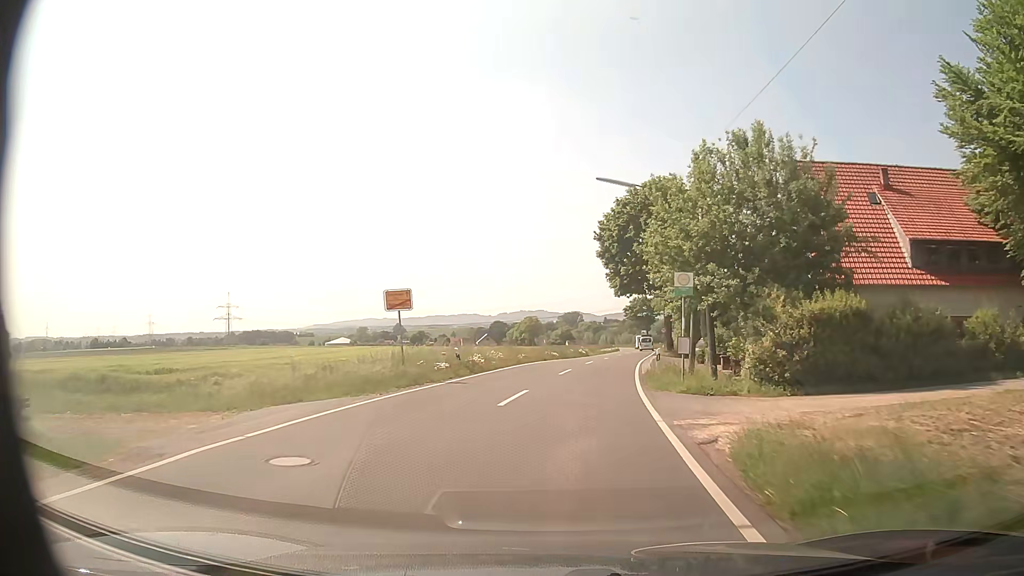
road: tertiary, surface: asphalt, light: Day
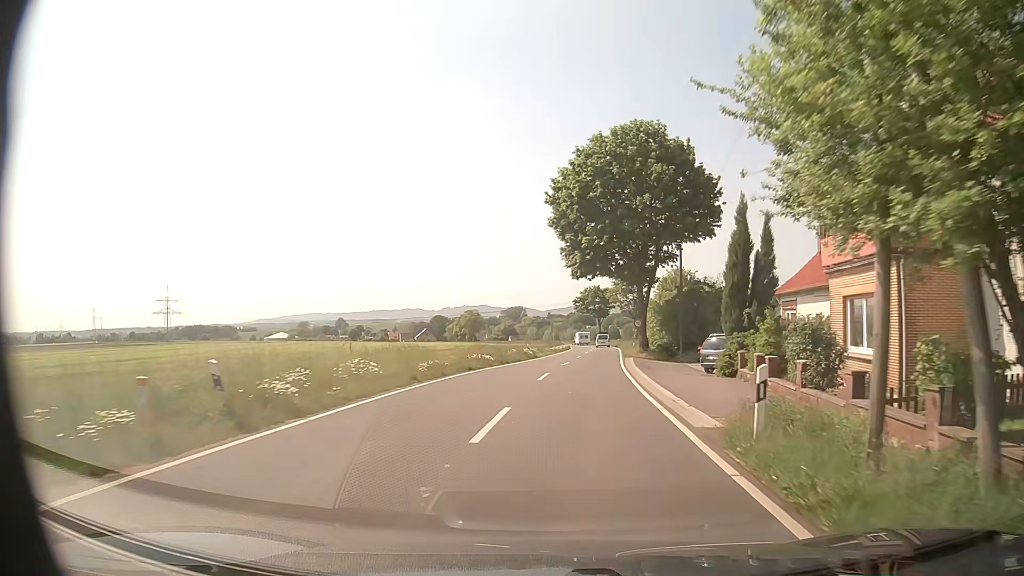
(+0.5, +16.6) m; +5°
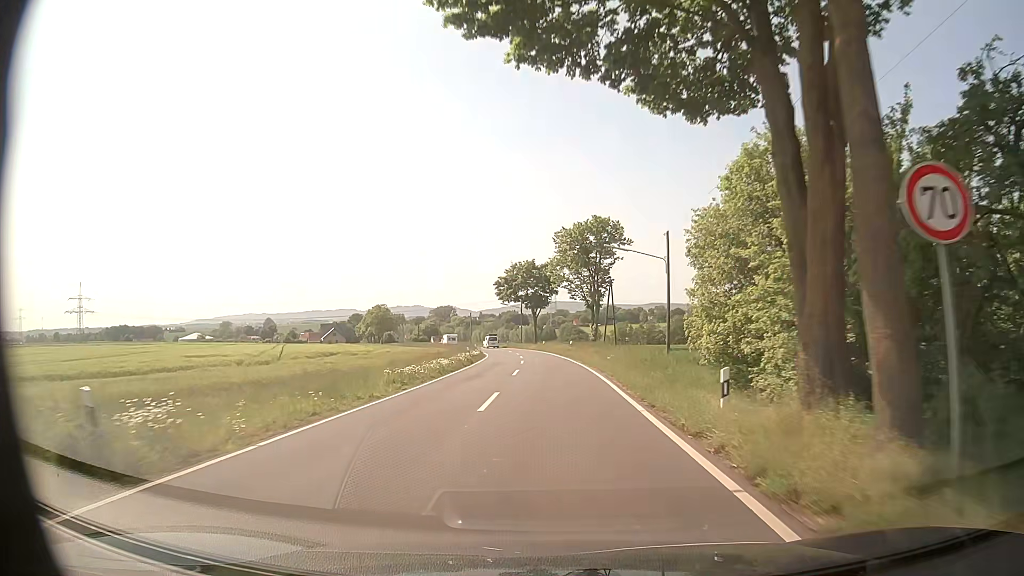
(+3.2, +43.9) m; +6°
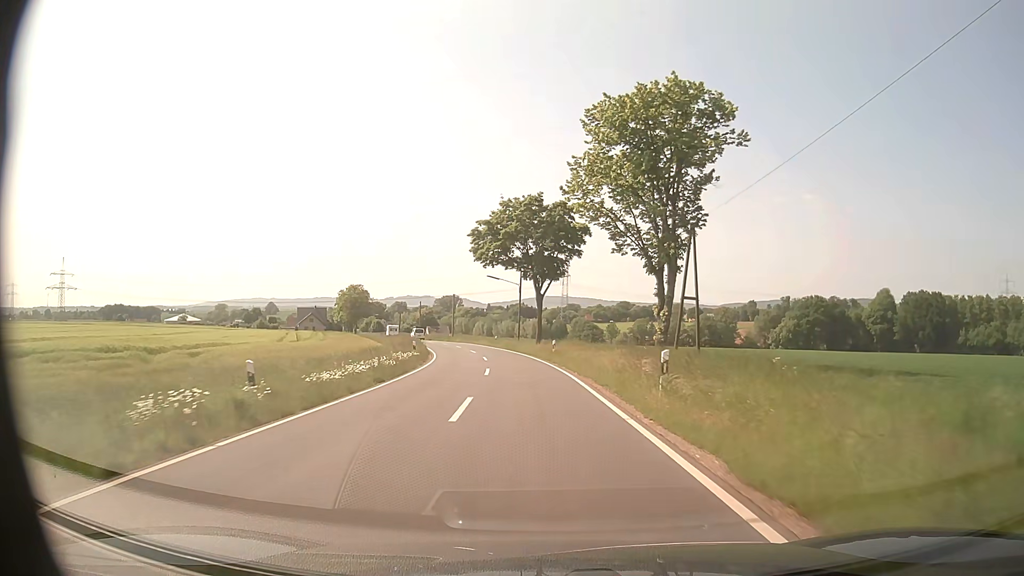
(-0.1, +37.8) m; -1°
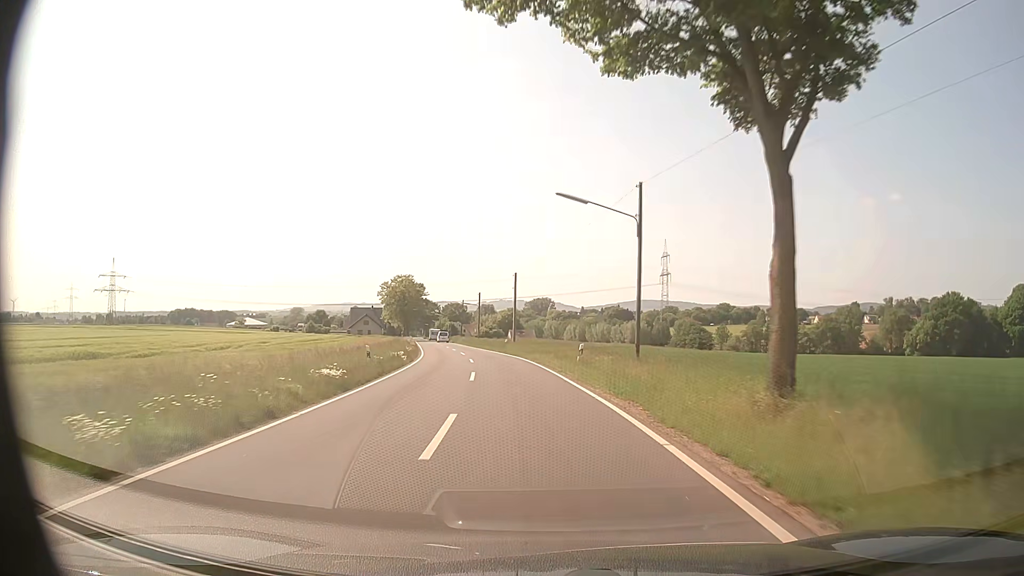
(-2.2, +39.5) m; -8°
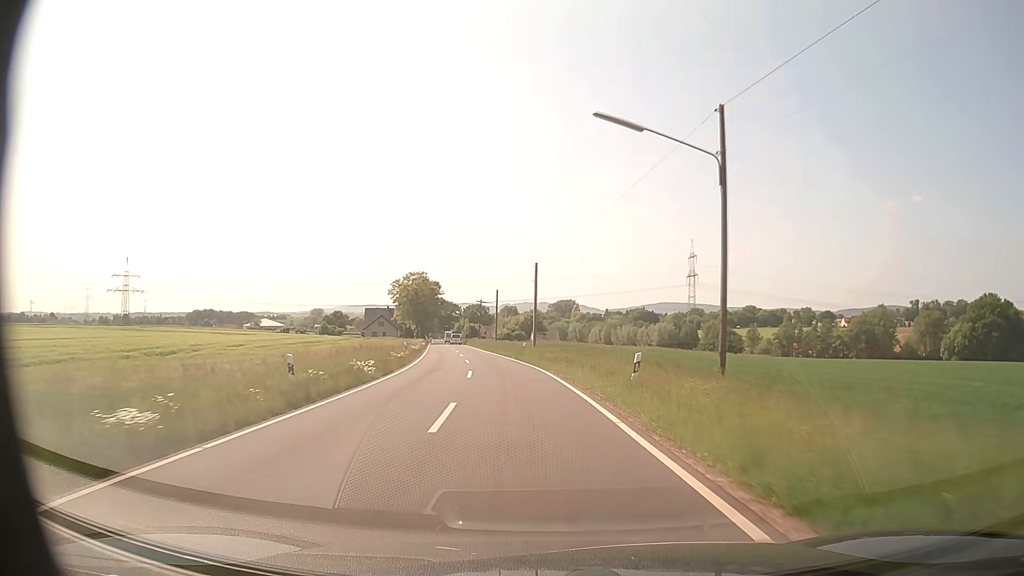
(-0.1, +10.0) m; -2°
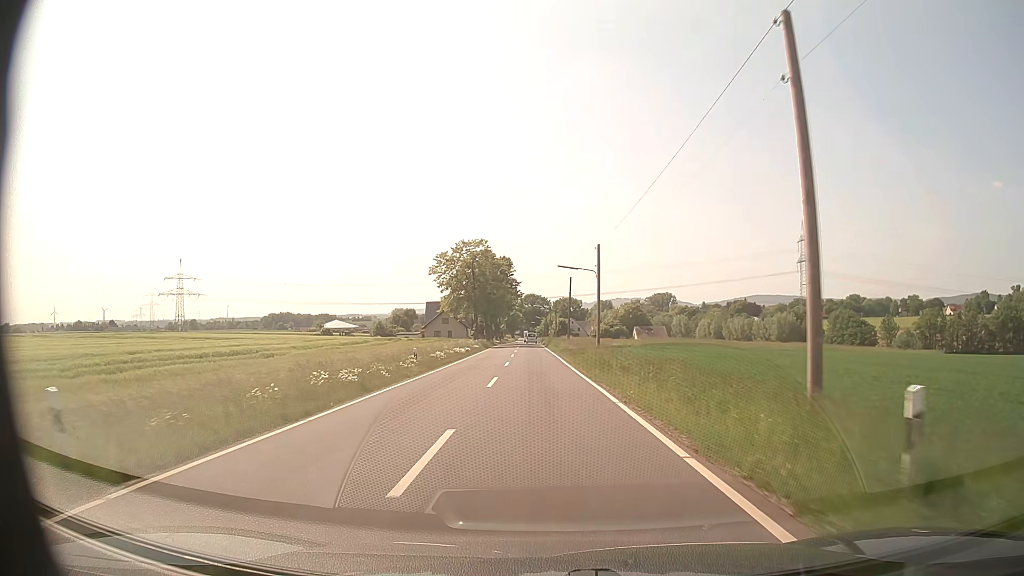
(-3.1, +39.8) m; -7°
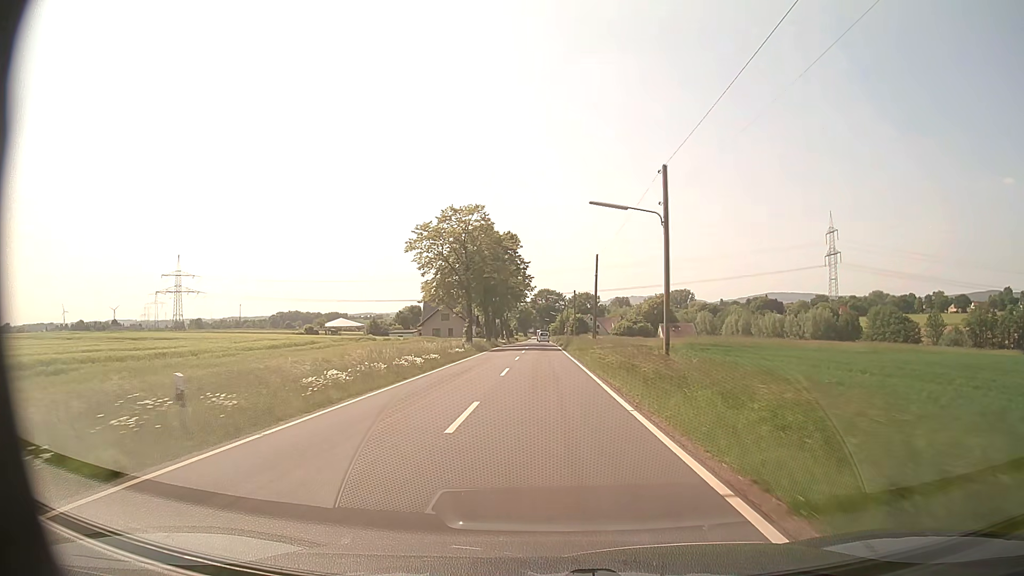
(-0.3, +20.6) m; -1°
(0, +10) (0, +20) (0, +30) (0, +40) (0, +50) (-1, +60) (-1, +70) (-1, +80) (-1, +90) (-1, +100) m
